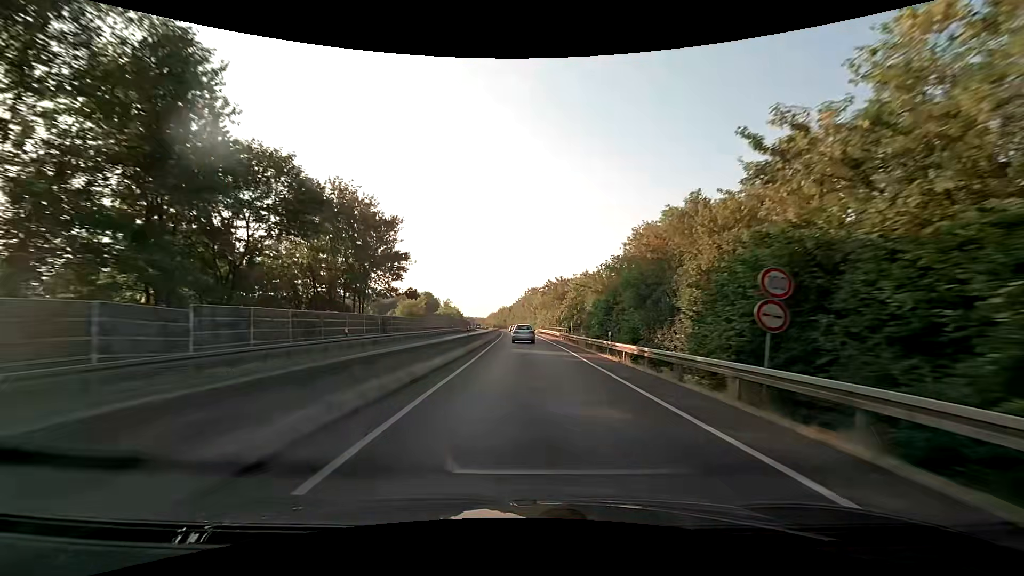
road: trunk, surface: asphalt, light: Day
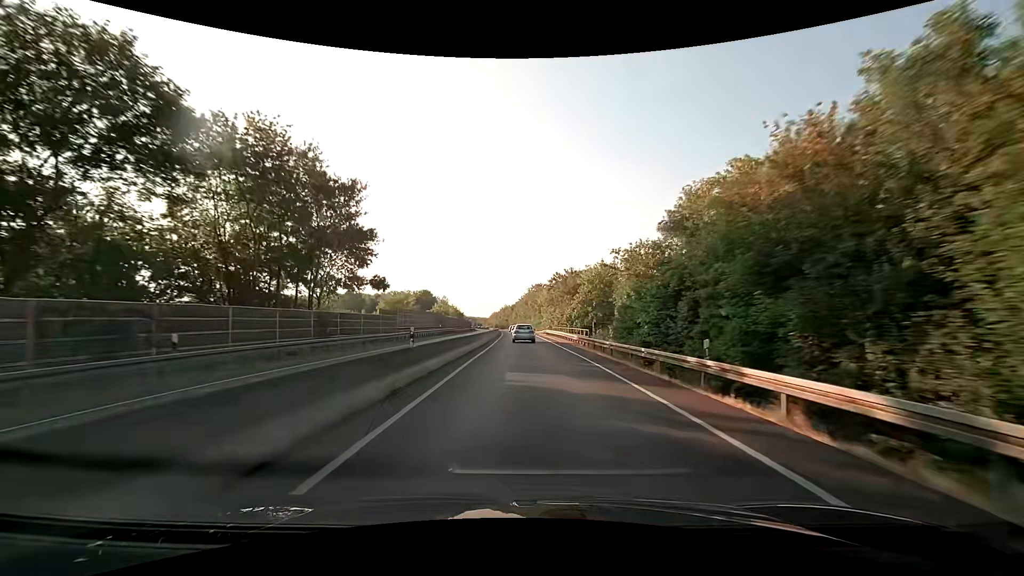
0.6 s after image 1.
(0.0, +14.0) m; 0°
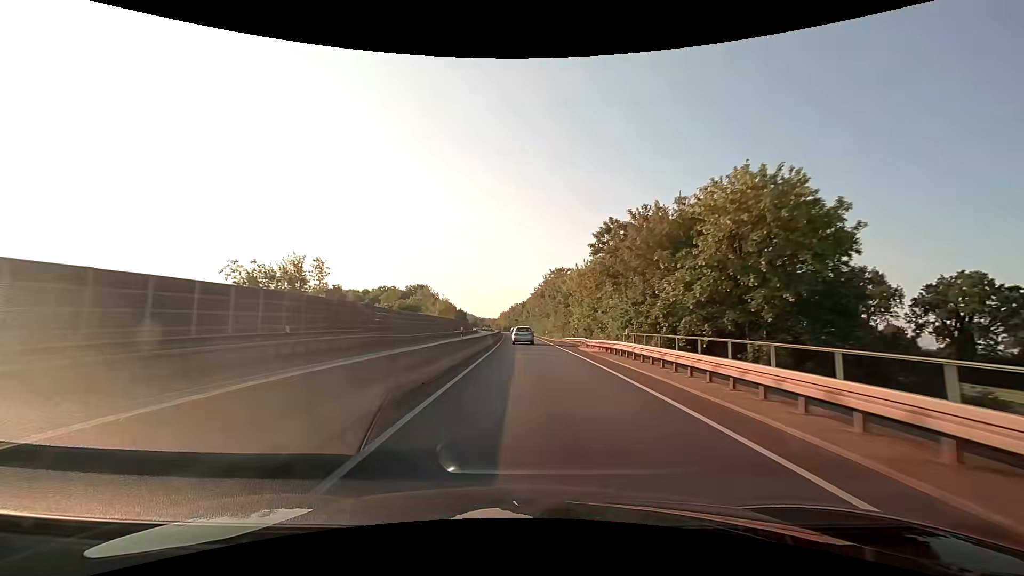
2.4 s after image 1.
(-0.6, +42.8) m; -1°
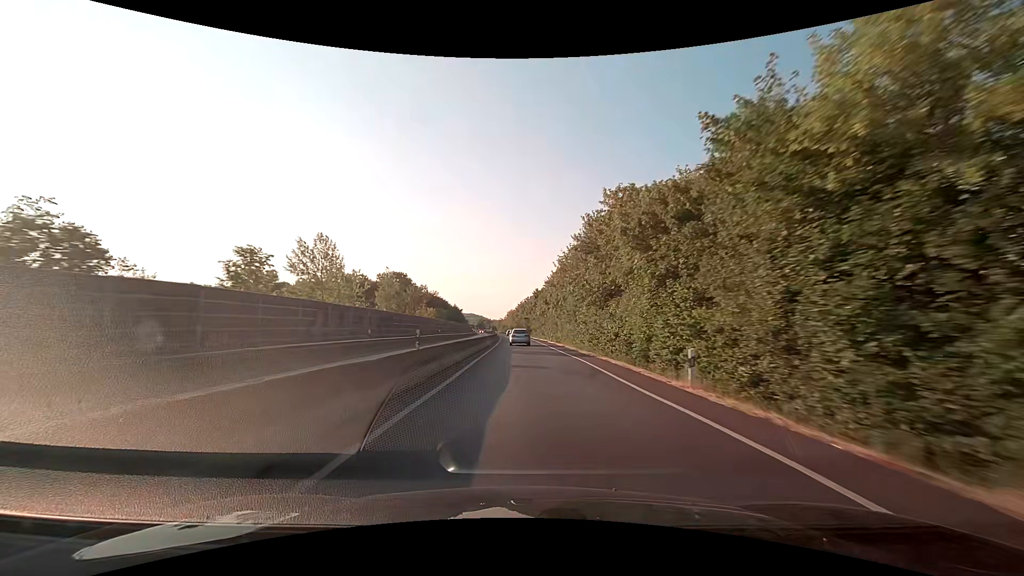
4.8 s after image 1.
(-0.7, +59.4) m; -1°
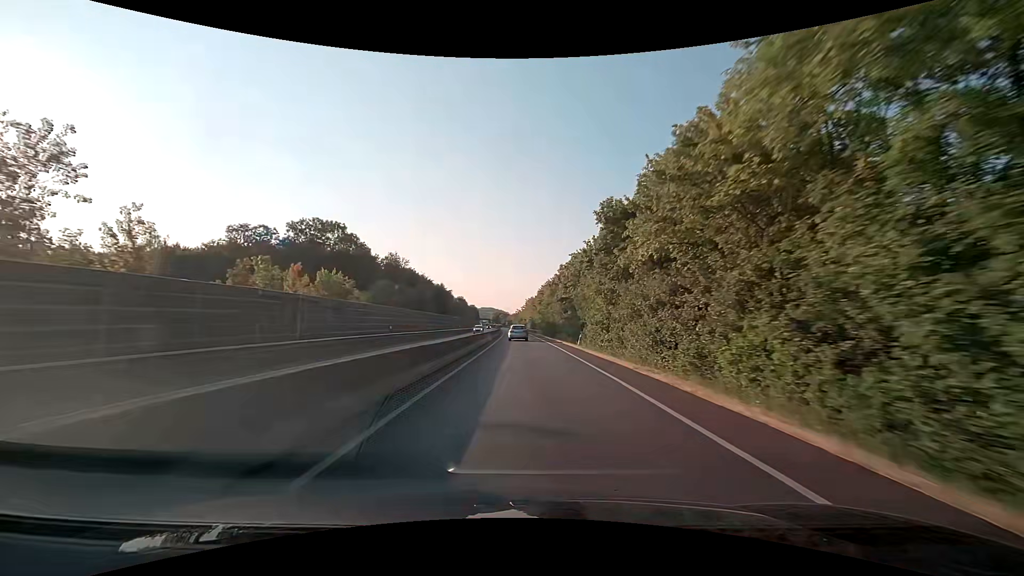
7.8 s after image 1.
(-1.6, +77.6) m; -2°
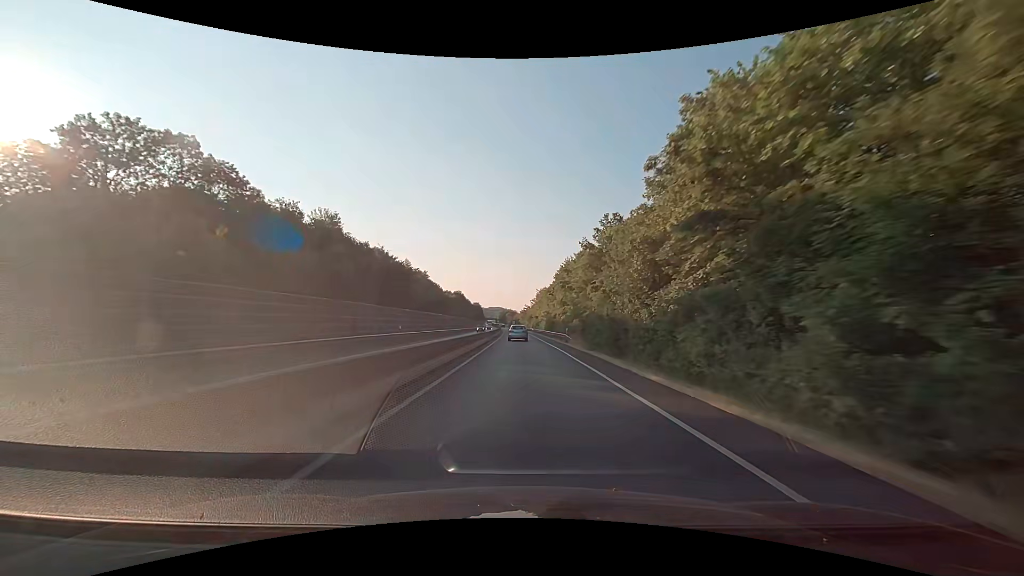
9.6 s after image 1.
(-0.3, +47.2) m; -1°
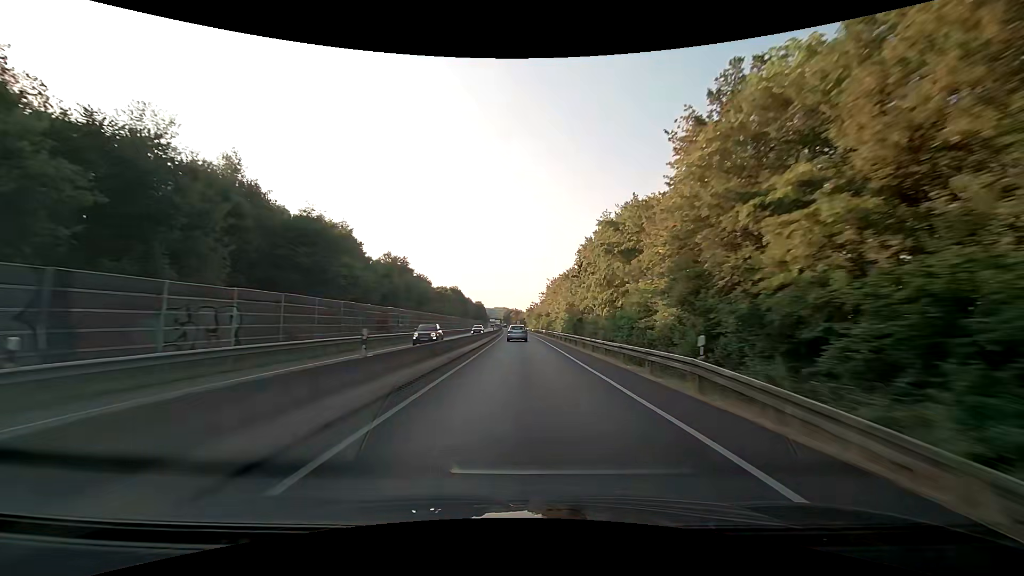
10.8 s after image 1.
(-0.2, +31.5) m; -1°
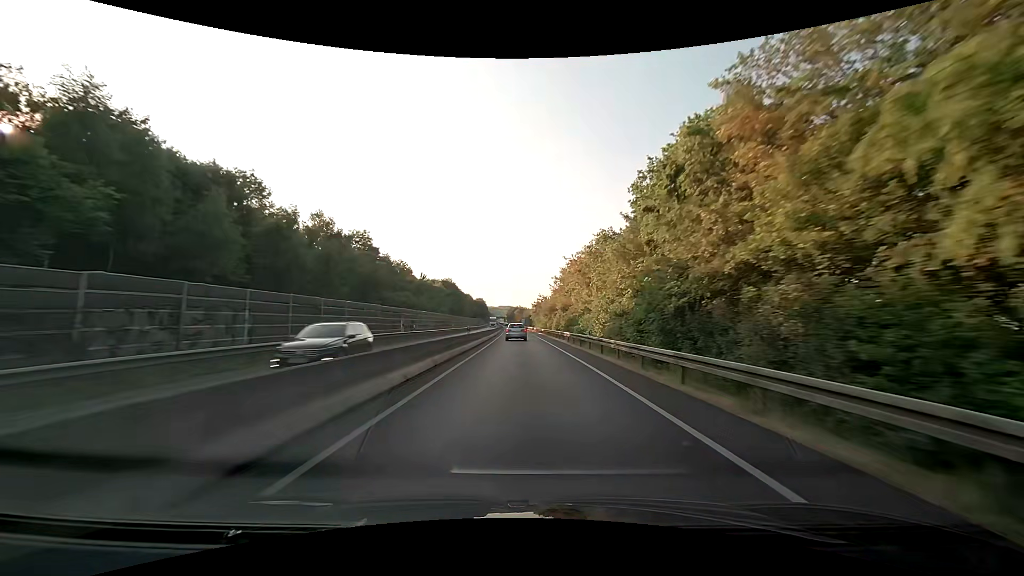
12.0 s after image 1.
(-0.1, +31.3) m; 0°
(0, +10) (0, +20) (0, +30) (0, +40) (0, +50) (-1, +60) (-1, +70) (-1, +80) (-1, +90) (-2, +100) m
